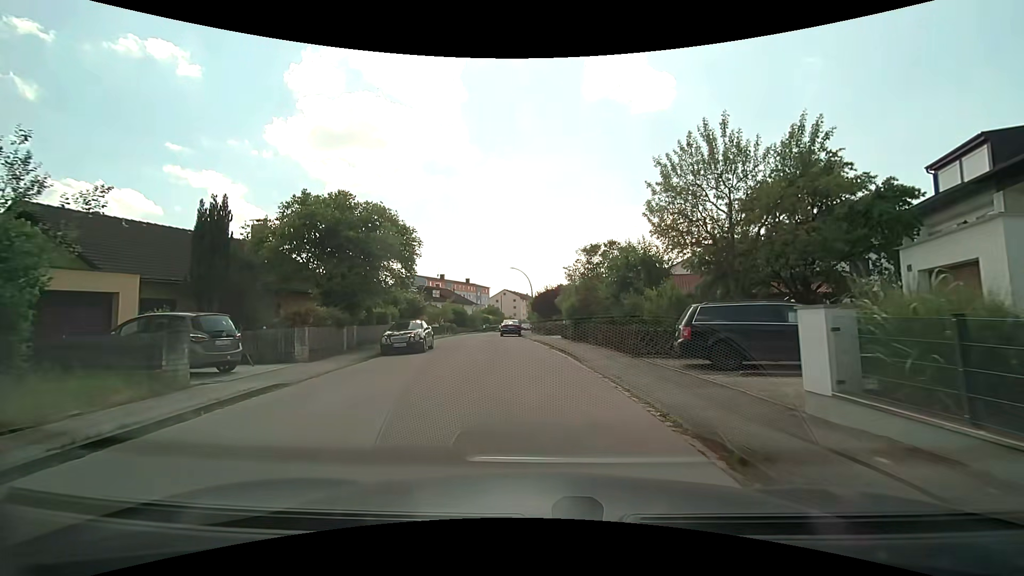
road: residential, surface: asphalt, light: Day
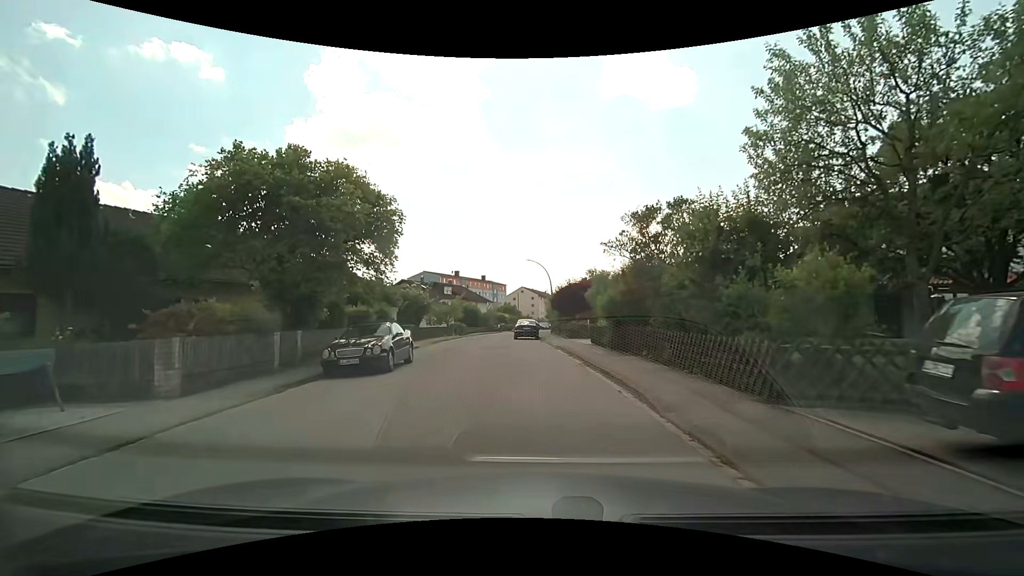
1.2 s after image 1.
(-0.1, +7.0) m; -2°
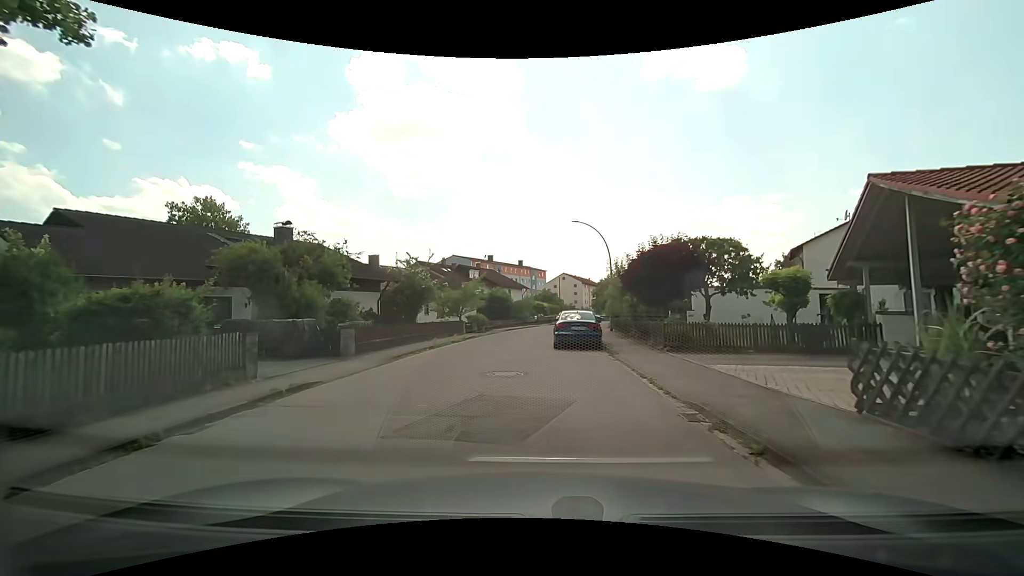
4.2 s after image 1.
(-0.4, +16.6) m; -5°
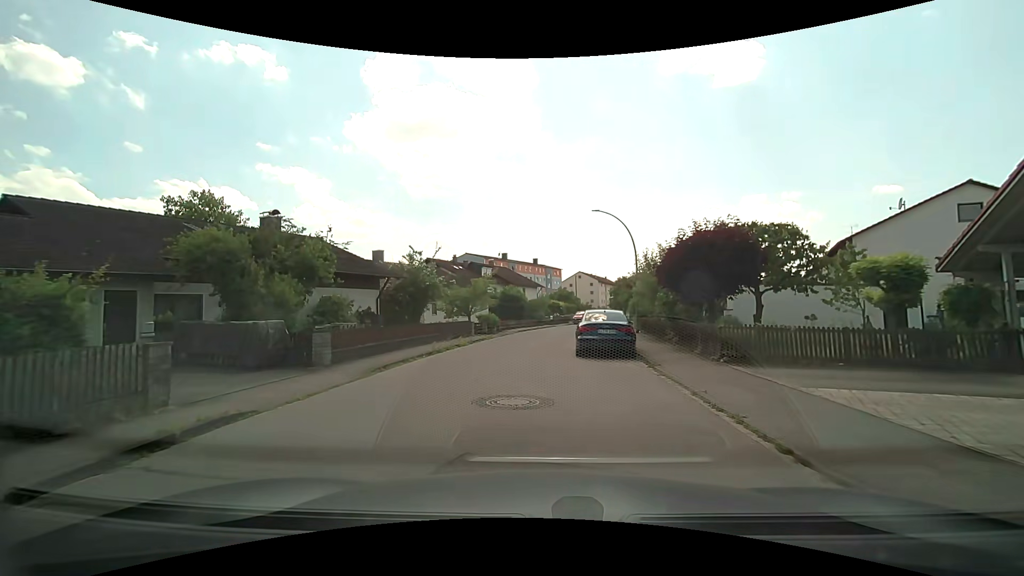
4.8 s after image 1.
(0.0, +3.4) m; -1°
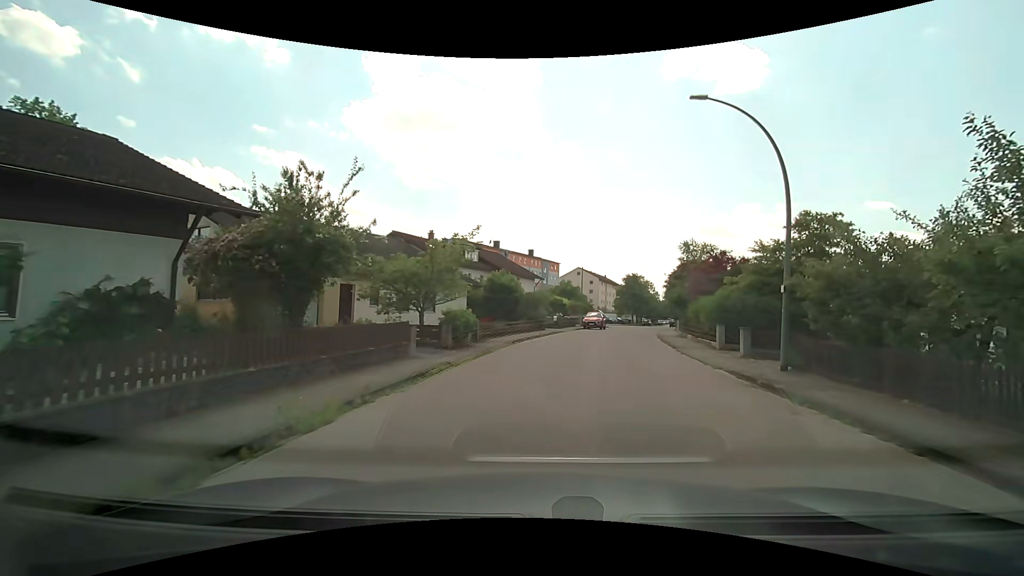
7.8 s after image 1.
(-1.1, +16.8) m; 0°
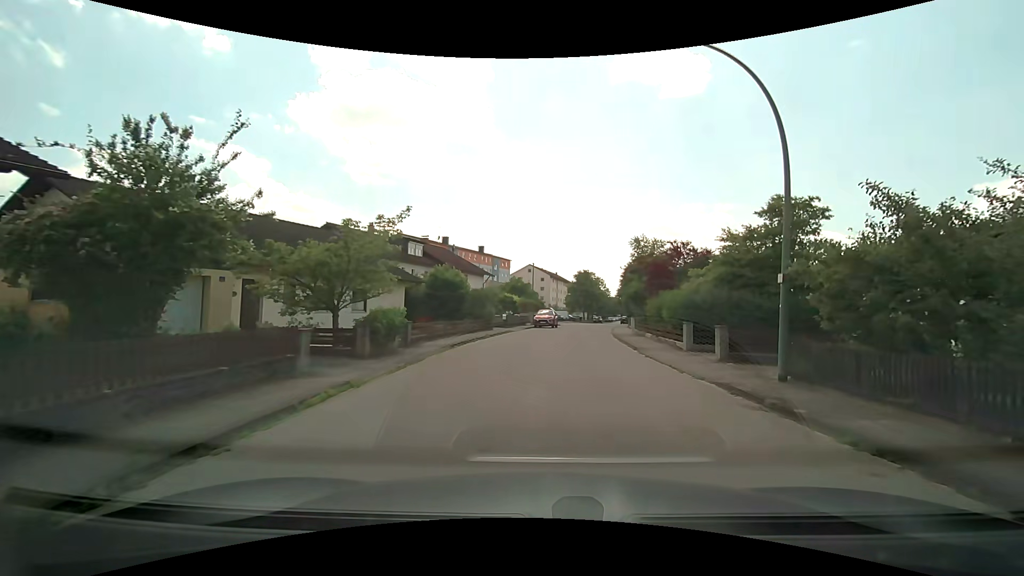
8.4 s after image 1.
(+0.1, +3.3) m; +5°
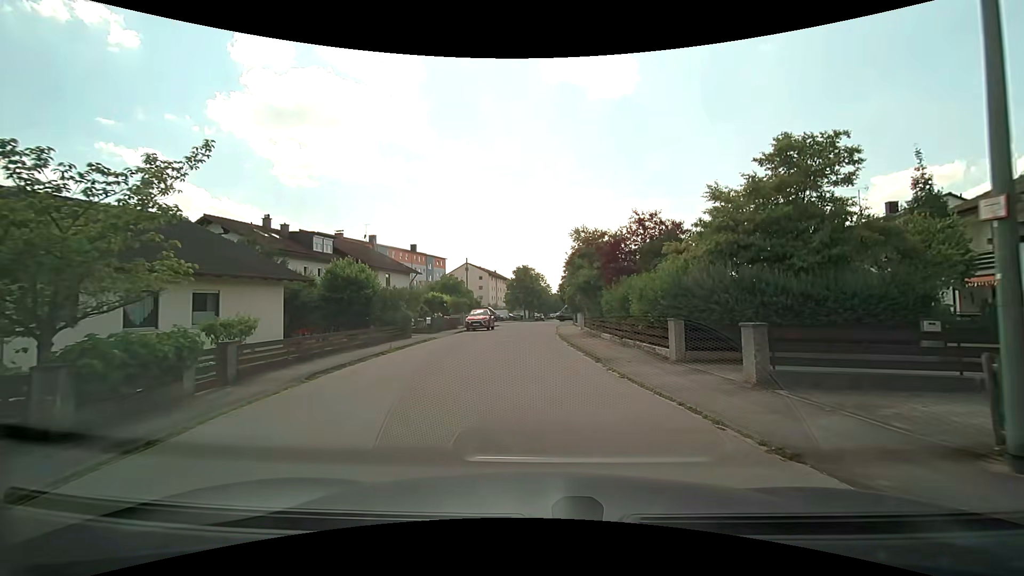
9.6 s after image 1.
(+0.6, +7.0) m; +8°
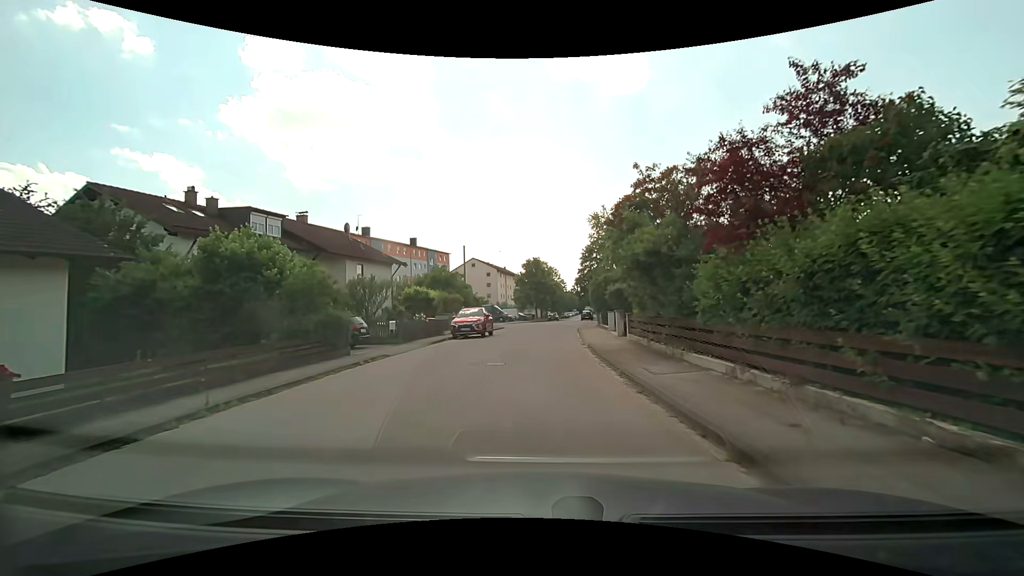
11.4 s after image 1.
(-0.3, +11.3) m; -2°
